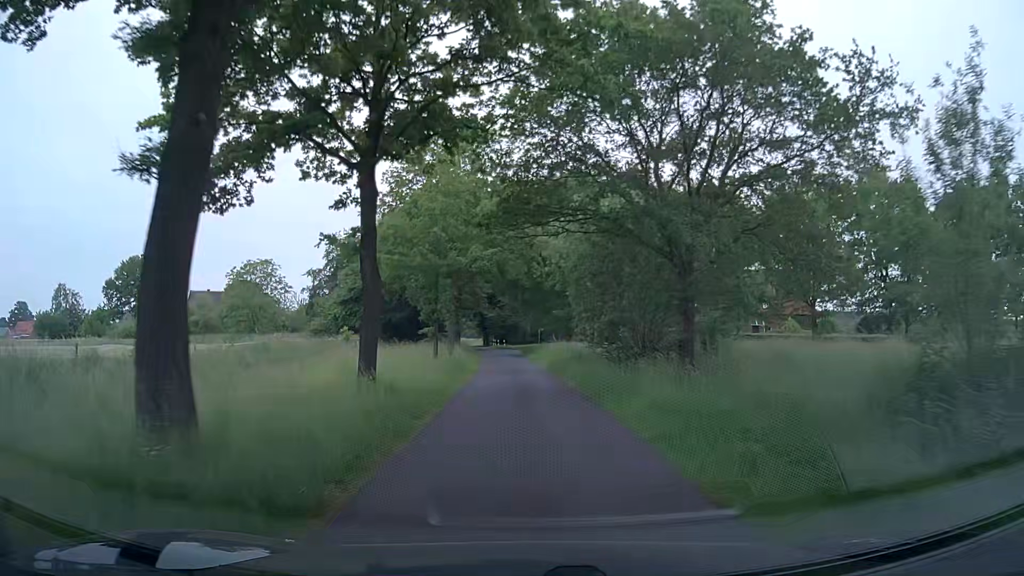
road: unclassified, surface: asphalt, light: Day
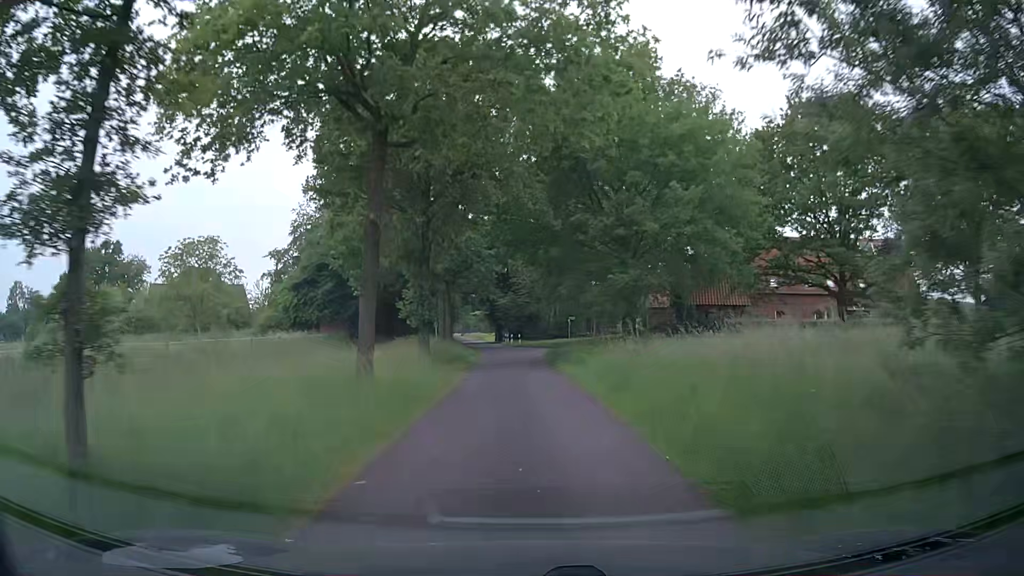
(-0.2, +23.3) m; -2°
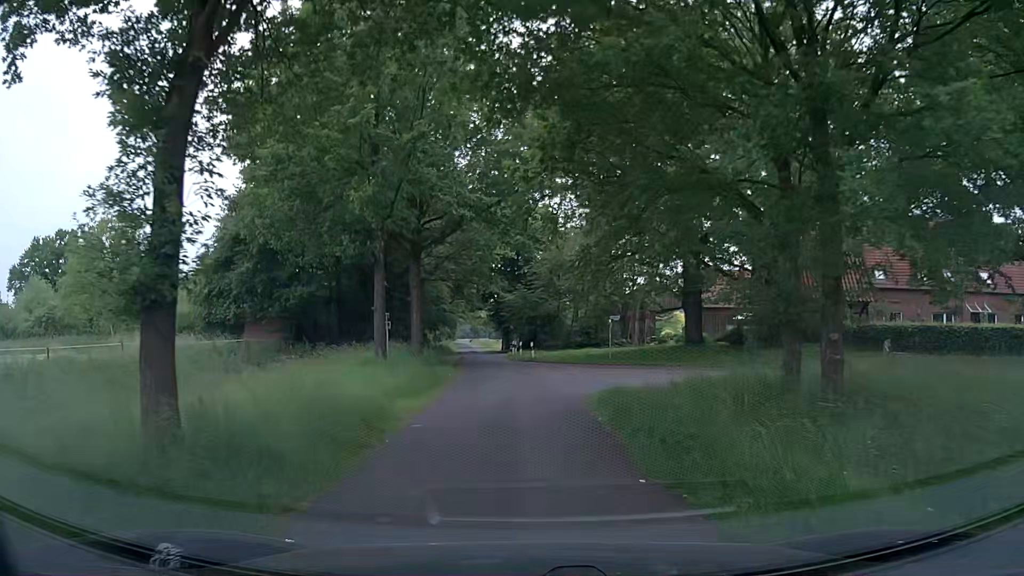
(+0.1, +19.5) m; 0°
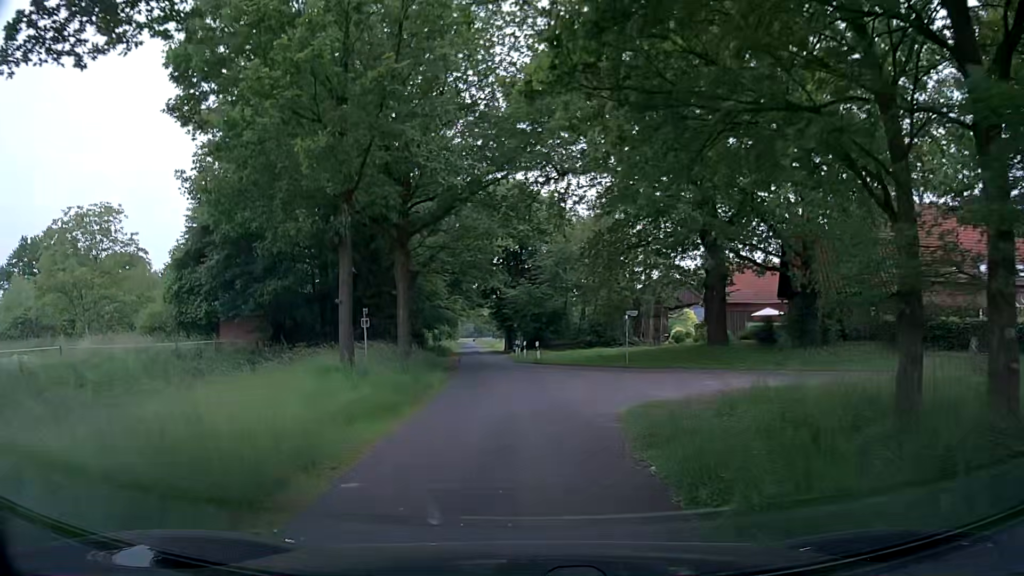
(0.0, +4.3) m; 0°
(0, +10) (-1, +20) (-2, +30) (-3, +40) (-4, +50) (-5, +60) (-6, +70) (-7, +80) (-8, +90) (-9, +100) m
